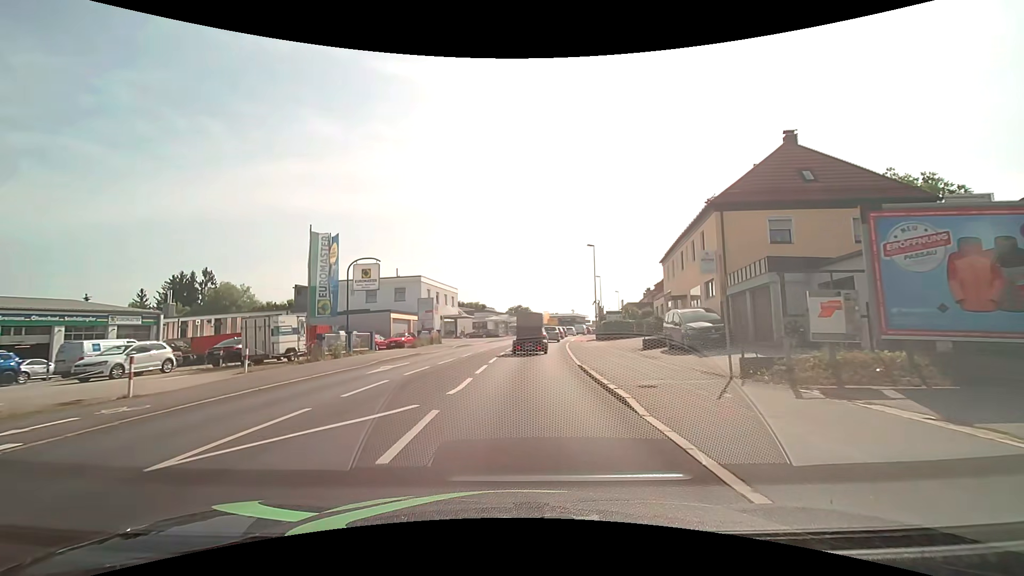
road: tertiary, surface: asphalt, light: Day
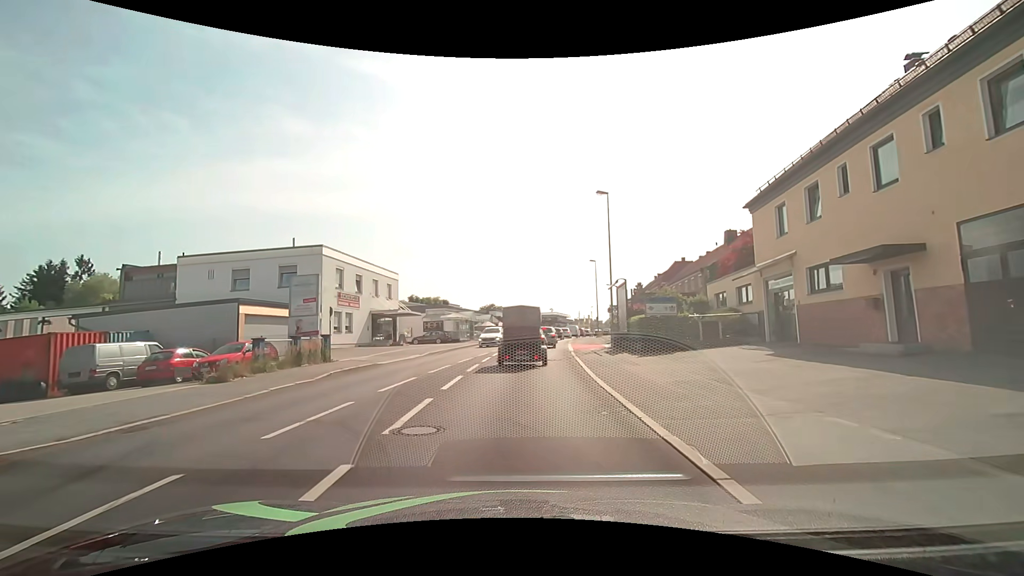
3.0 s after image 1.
(+0.6, +21.5) m; +2°
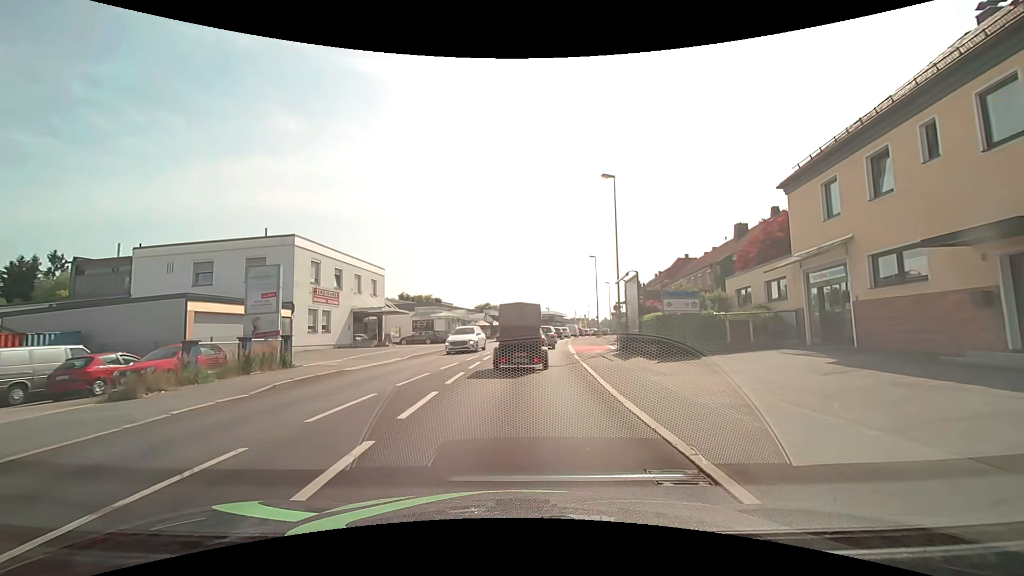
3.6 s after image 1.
(+0.1, +3.5) m; +2°
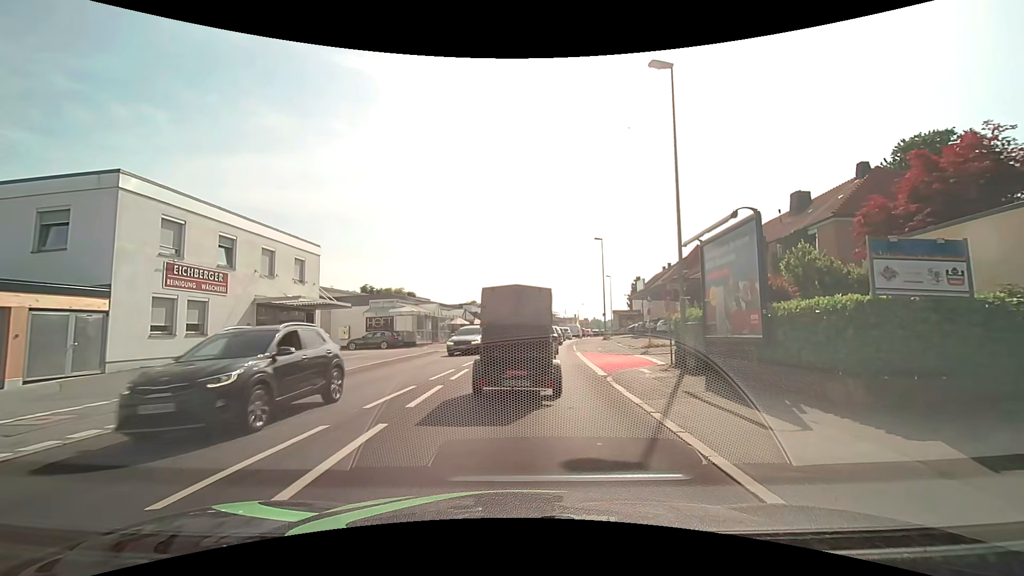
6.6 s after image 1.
(0.0, +12.3) m; +2°
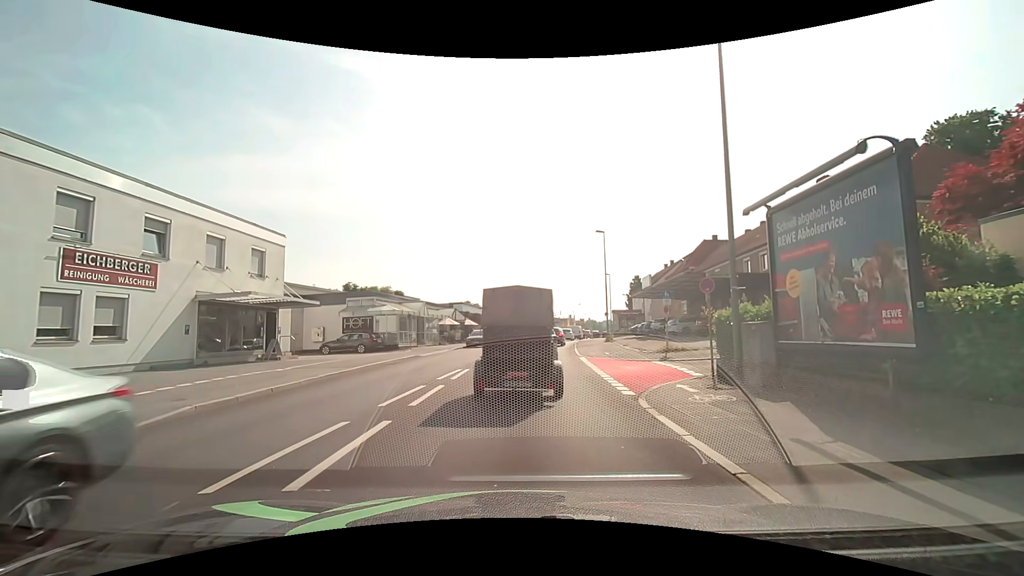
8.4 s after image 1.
(0.0, +4.2) m; 0°
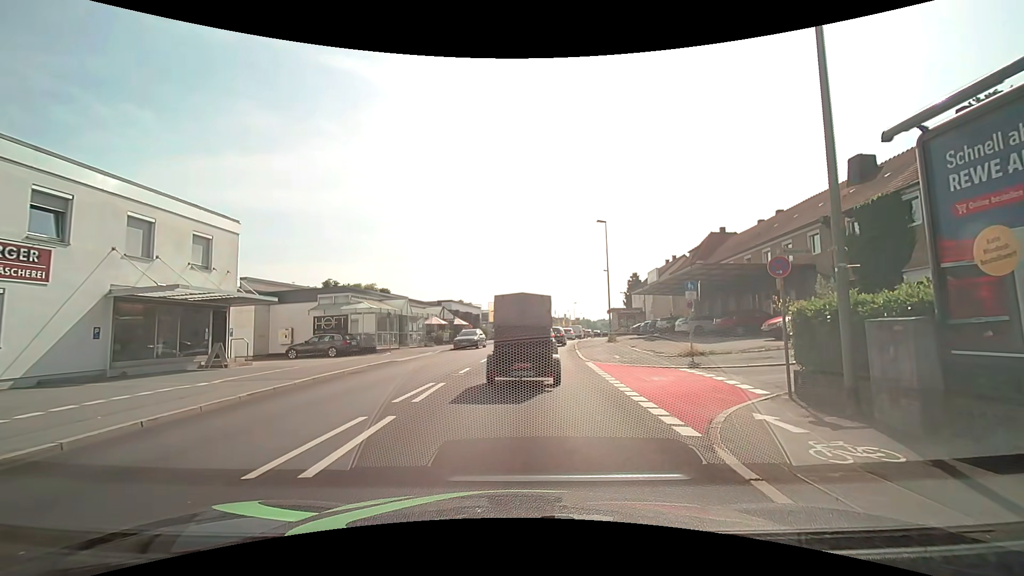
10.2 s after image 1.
(0.0, +4.1) m; 0°
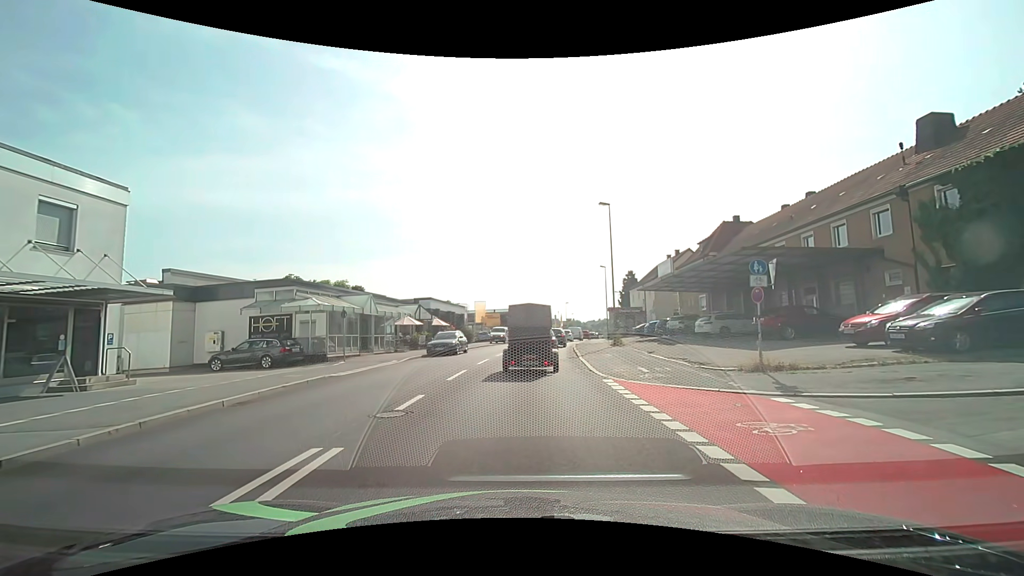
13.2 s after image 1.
(0.0, +6.4) m; +2°
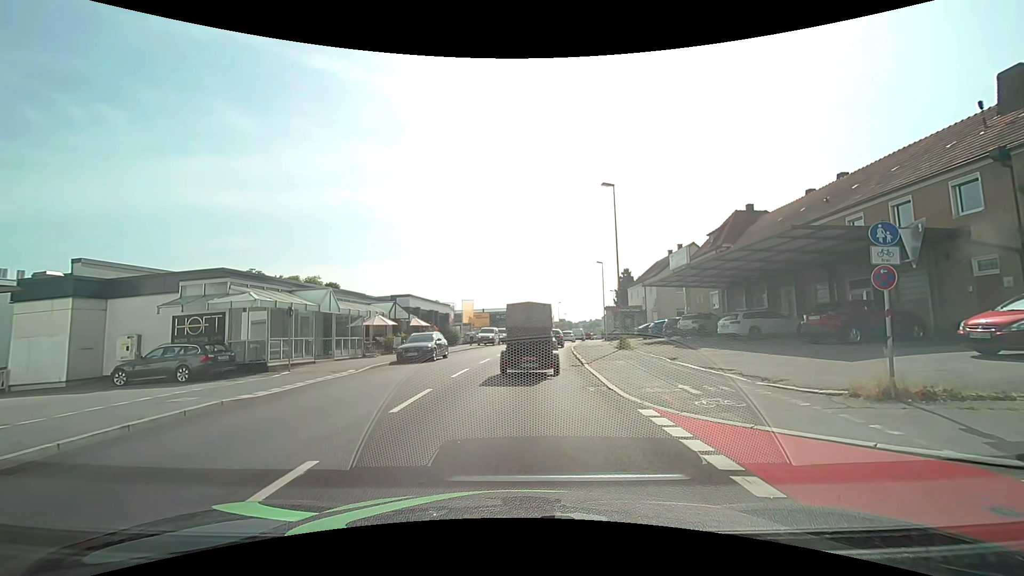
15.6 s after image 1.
(0.0, +5.0) m; 0°
(0, +10) (+1, +20) (+1, +30) (+2, +40) (+4, +50) (+5, +60) (+7, +70) (+9, +79) (+11, +89) (+14, +99) m
